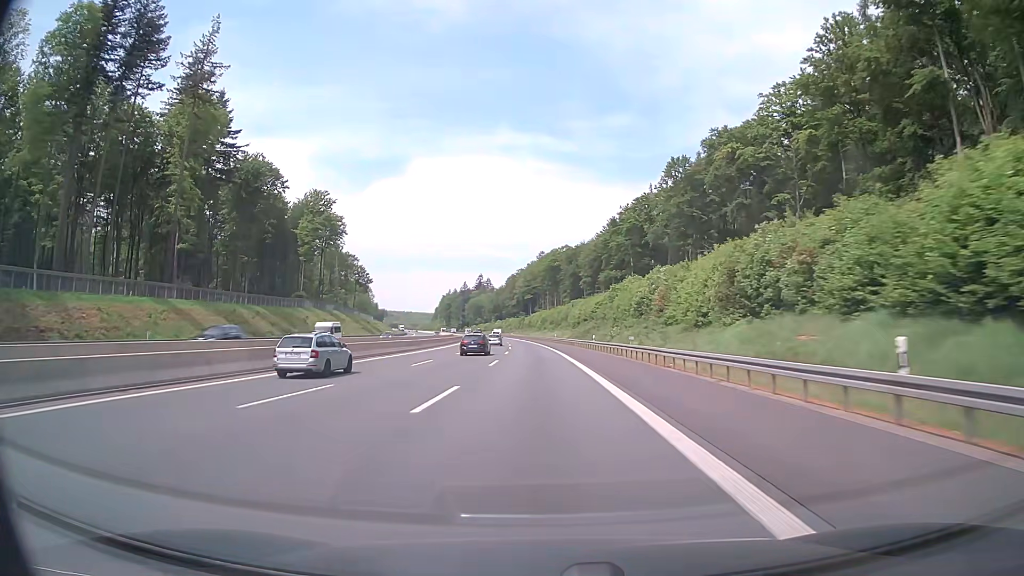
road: motorway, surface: asphalt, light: Day
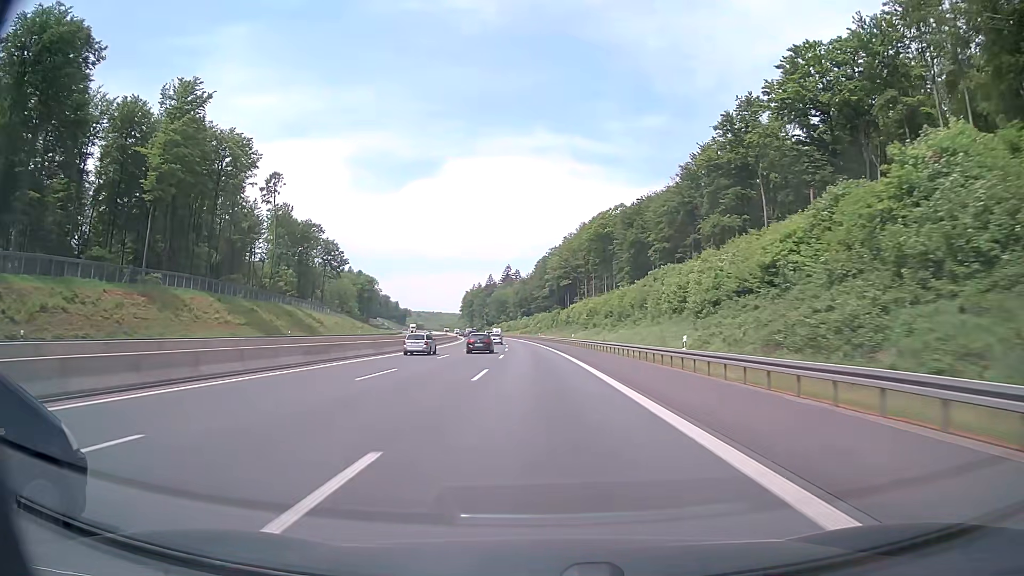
(-2.3, +82.5) m; -3°
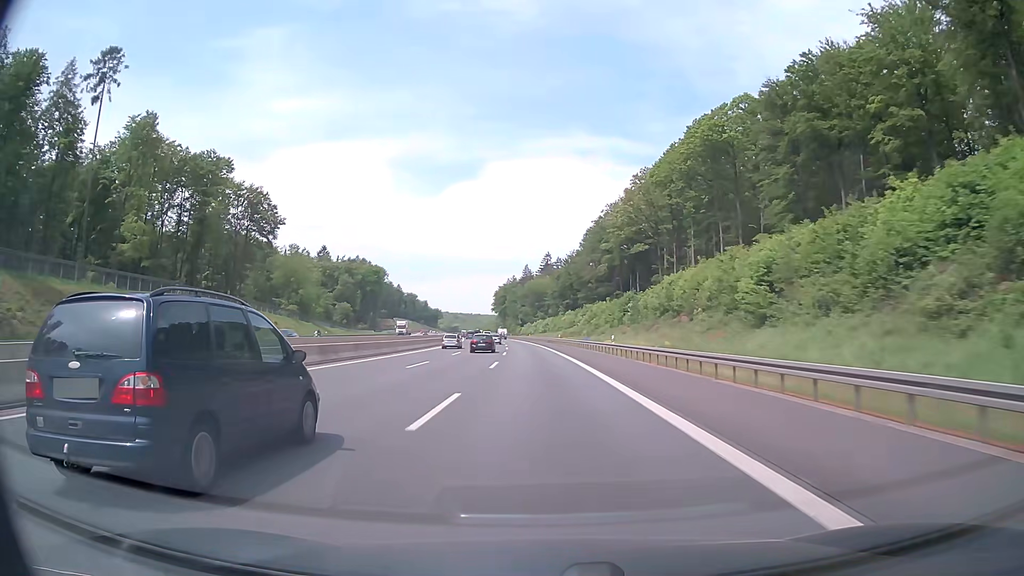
(-2.5, +82.6) m; -4°
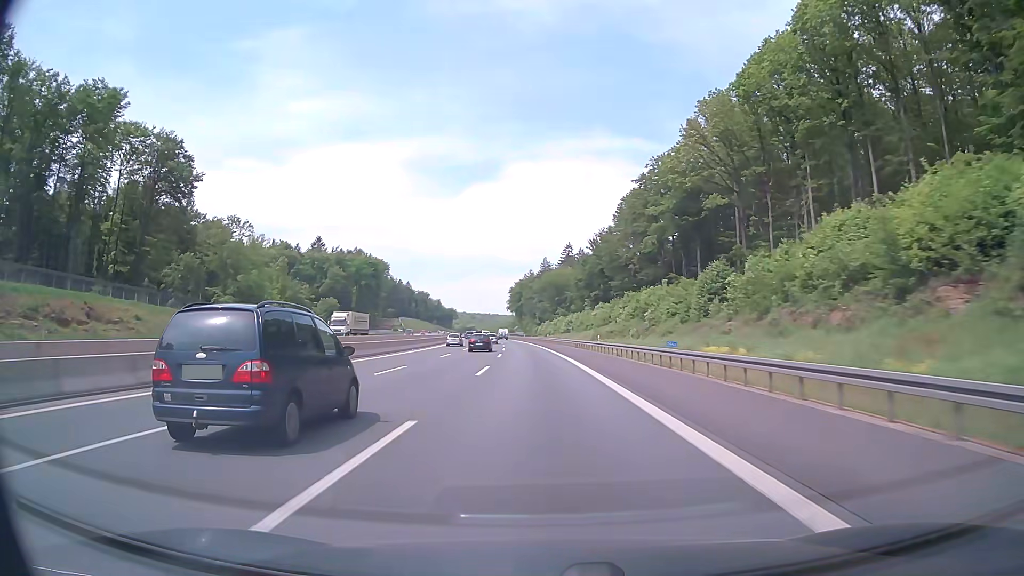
(-0.6, +41.3) m; -2°
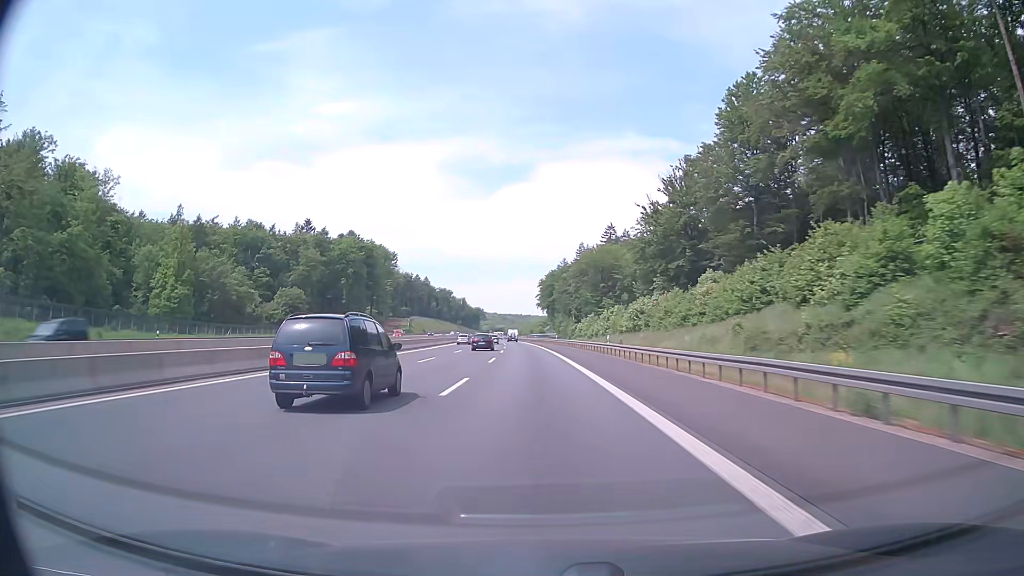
(-1.4, +62.0) m; -3°
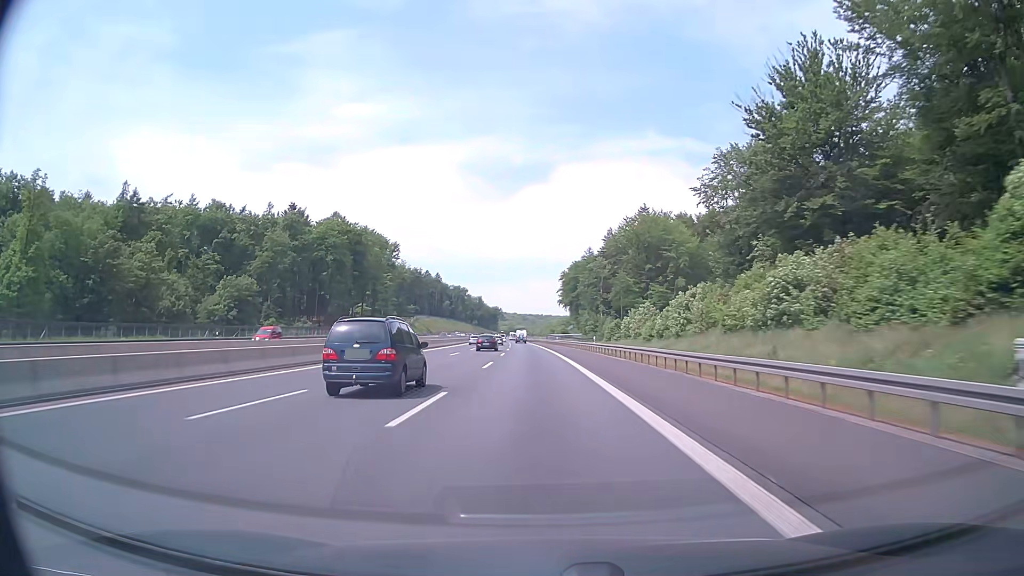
(-0.6, +41.3) m; -2°
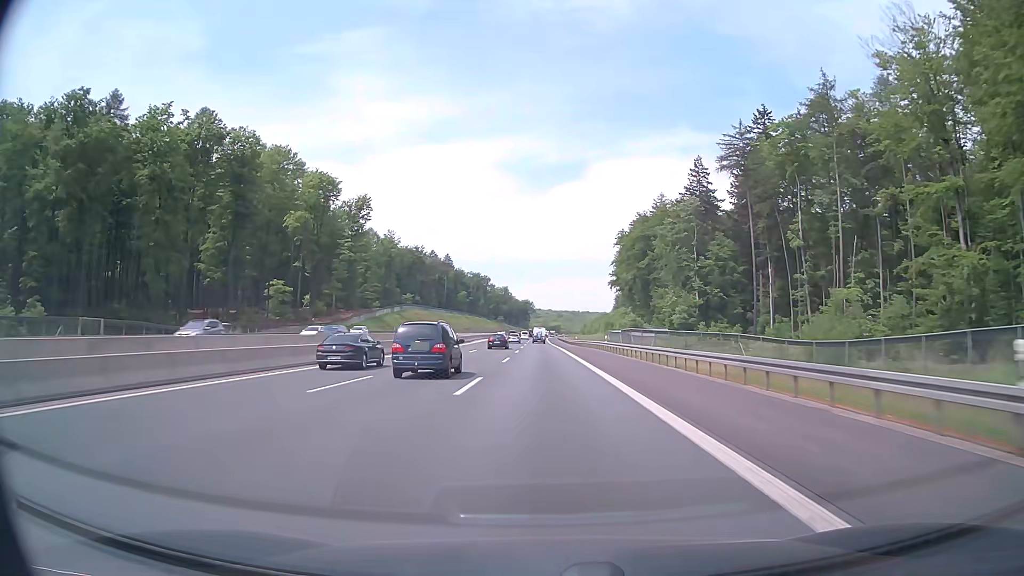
(-3.1, +103.3) m; -3°
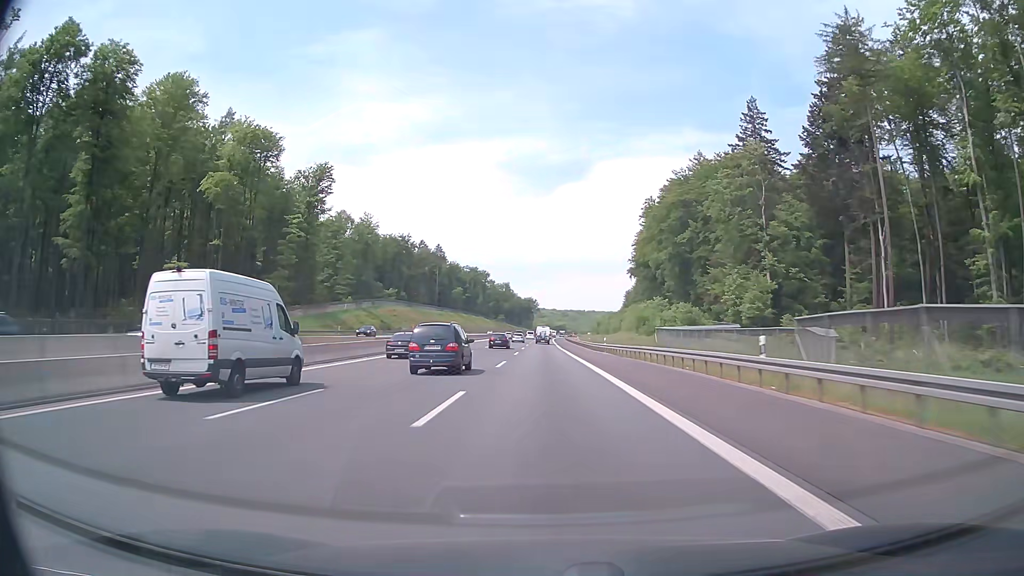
(-0.1, +41.3) m; 0°
(0, +10) (0, +20) (0, +30) (0, +40) (0, +50) (0, +60) (0, +70) (0, +80) (0, +90) (0, +100) m
